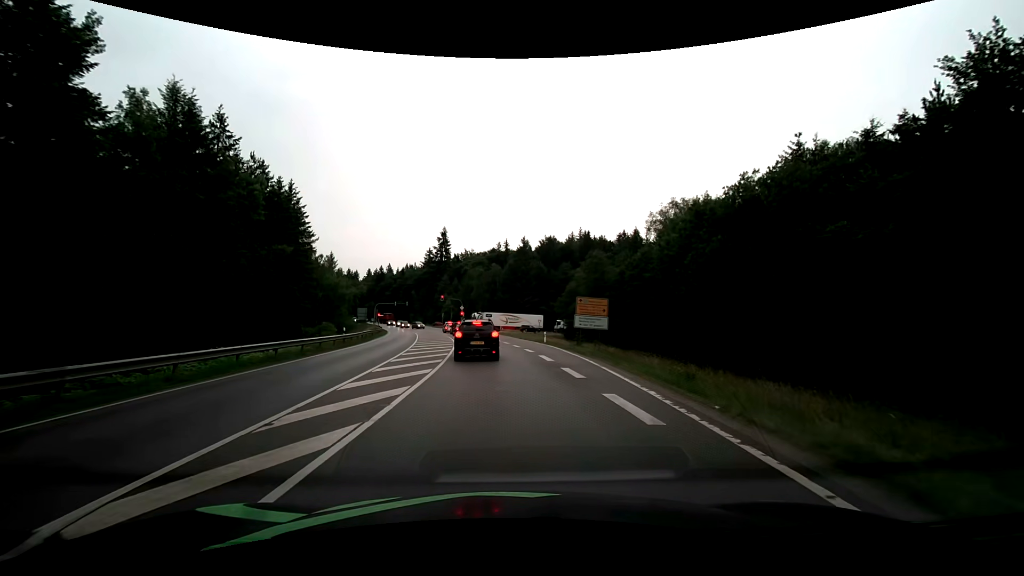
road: secondary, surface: asphalt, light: Day
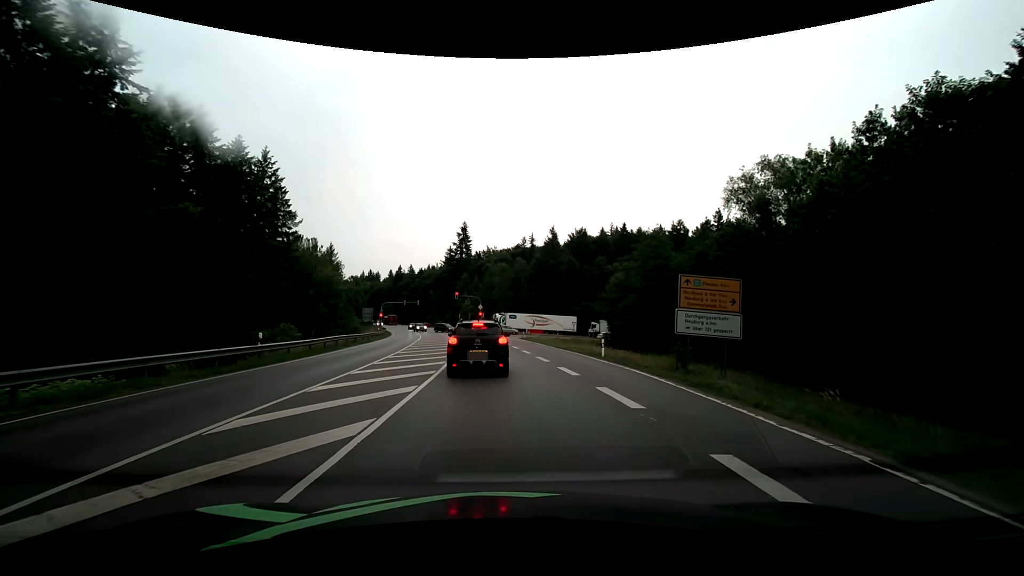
(-0.4, +16.5) m; -3°
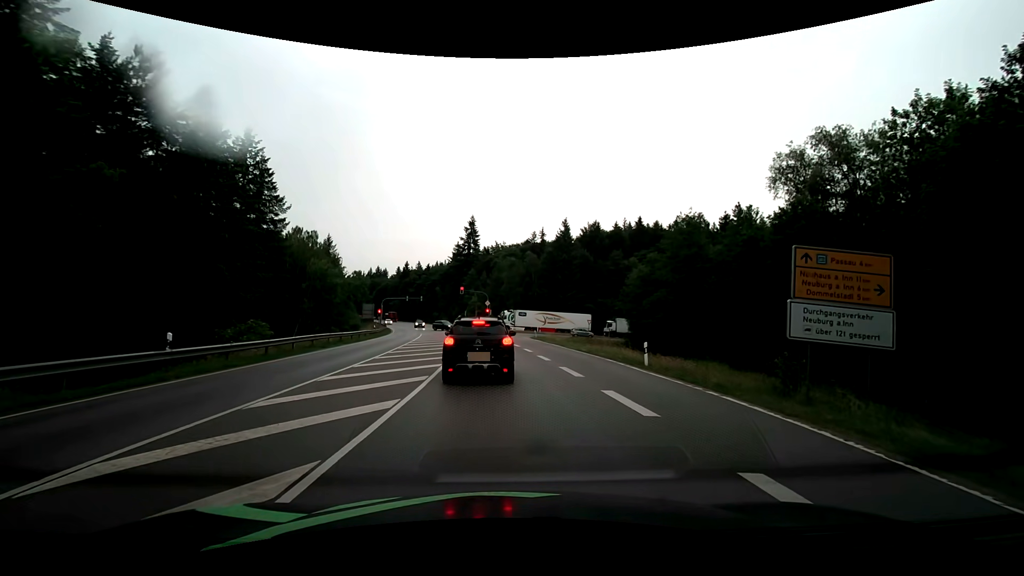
(0.0, +6.5) m; -1°
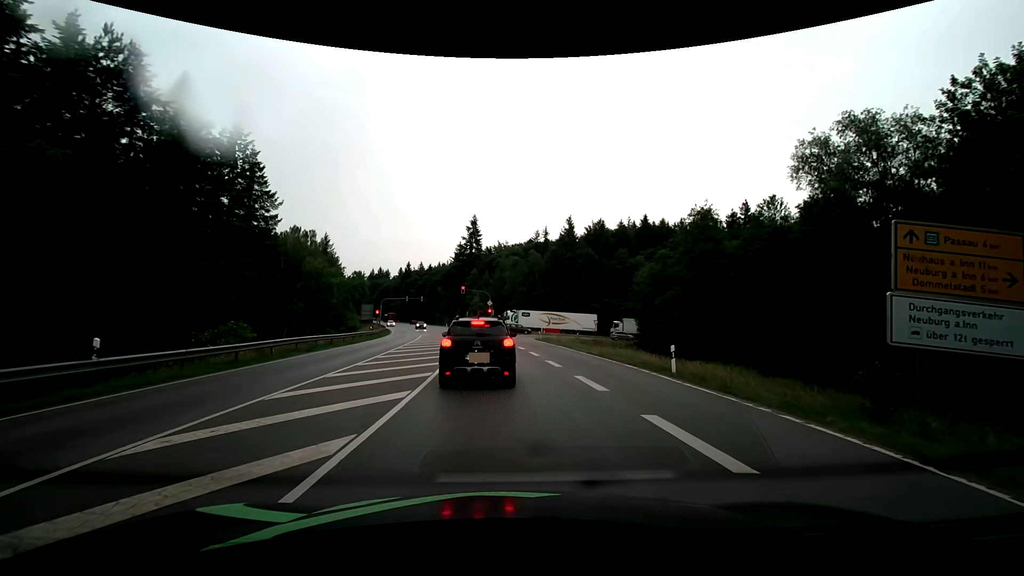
(0.0, +2.9) m; 0°
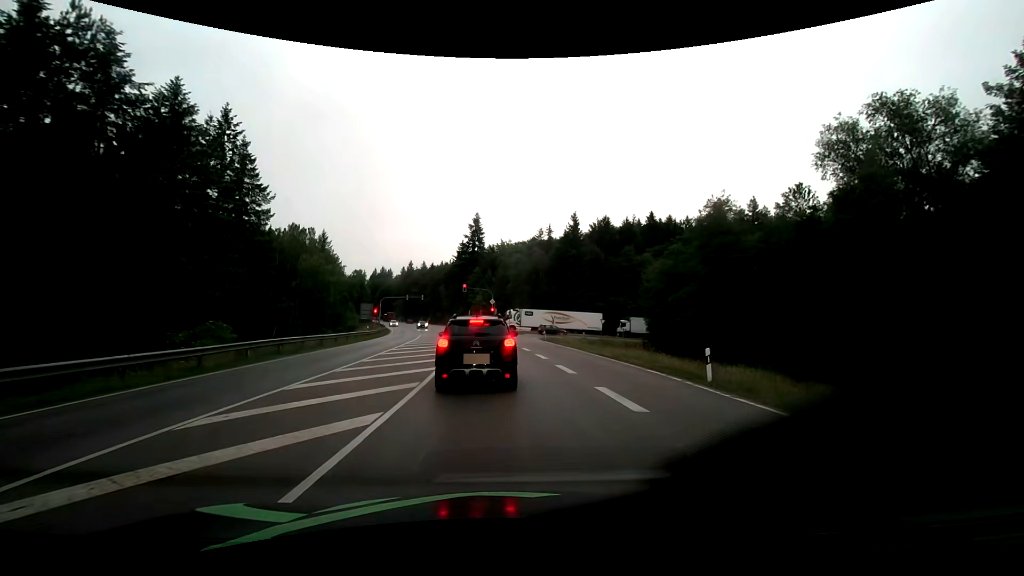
(0.0, +2.7) m; -1°
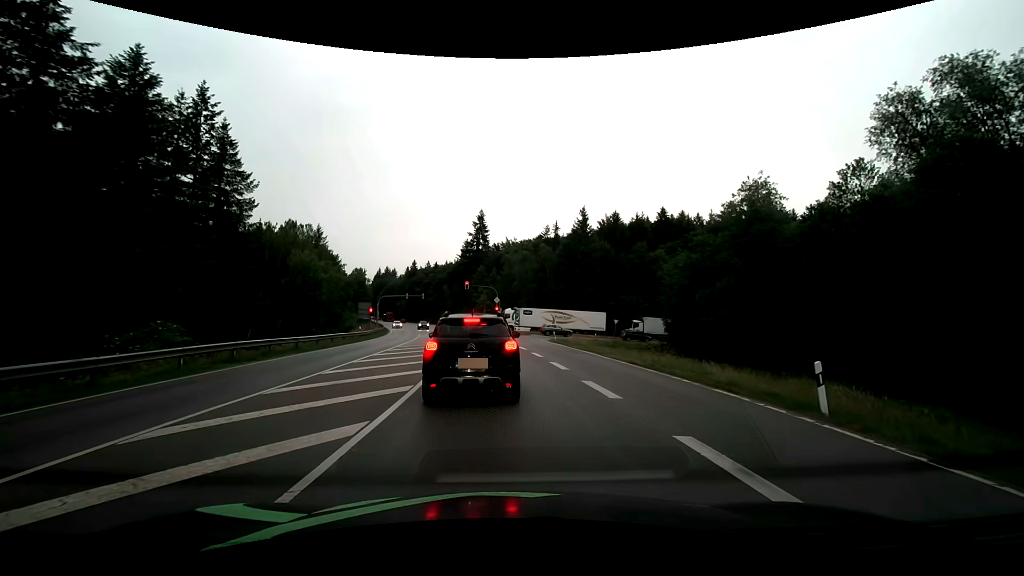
(-0.1, +4.8) m; 0°
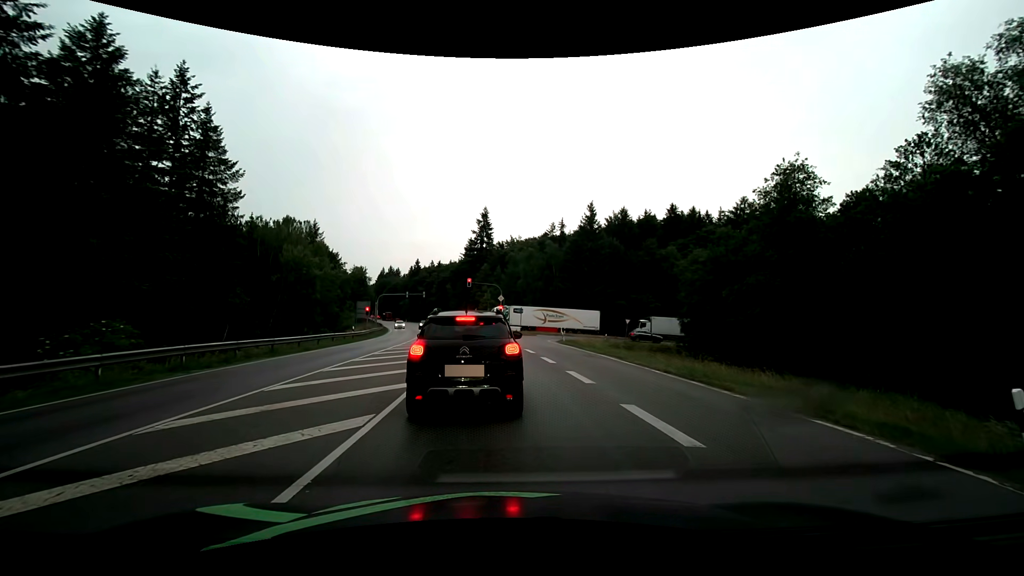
(0.0, +3.5) m; -1°
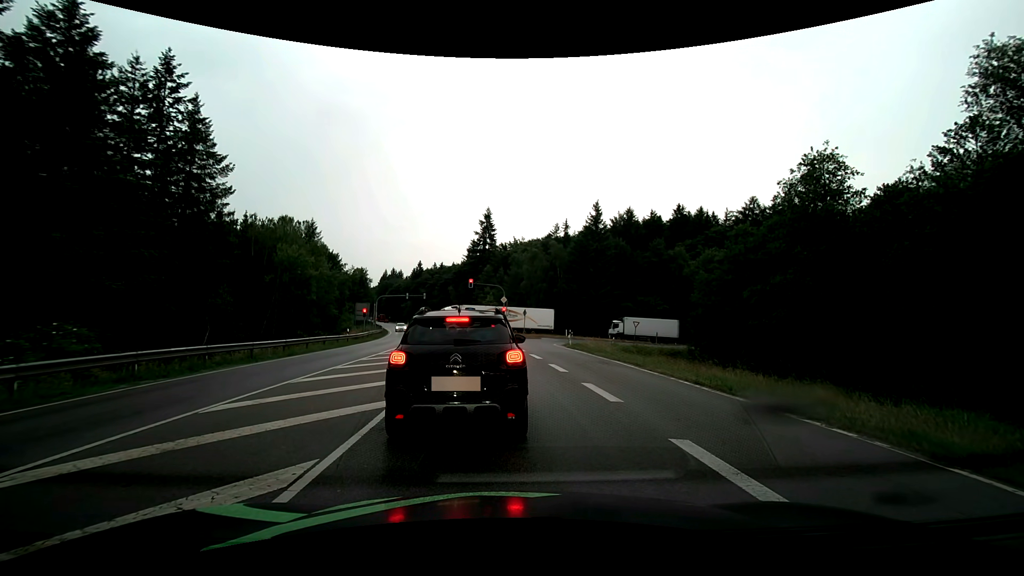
(0.0, +2.3) m; 0°
(0, +10) (-1, +20) (-1, +30) (-2, +40) (-3, +50) (-5, +60) (-6, +70) (-8, +79) (-10, +89) (-12, +99) m
